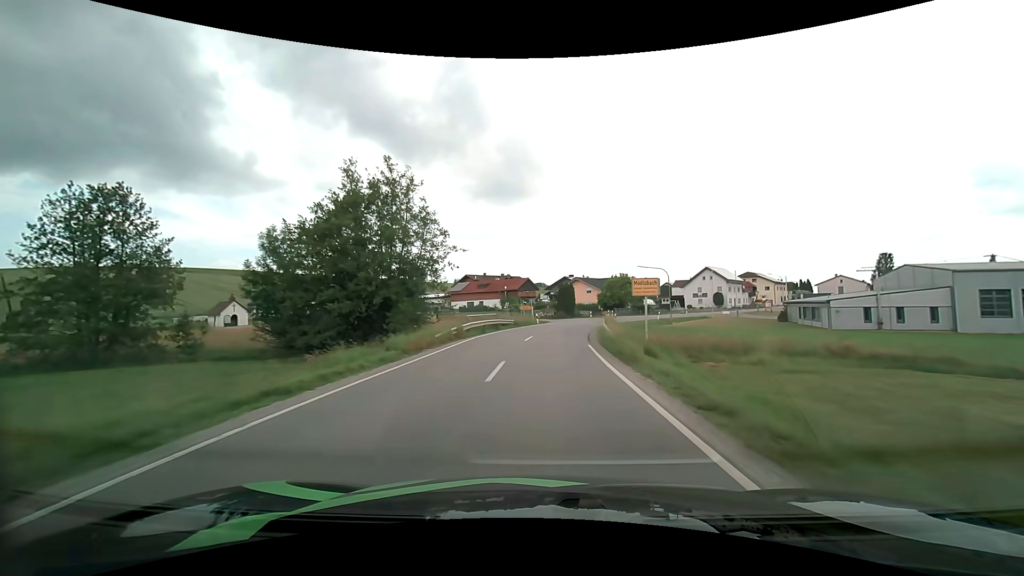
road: secondary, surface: asphalt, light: Day
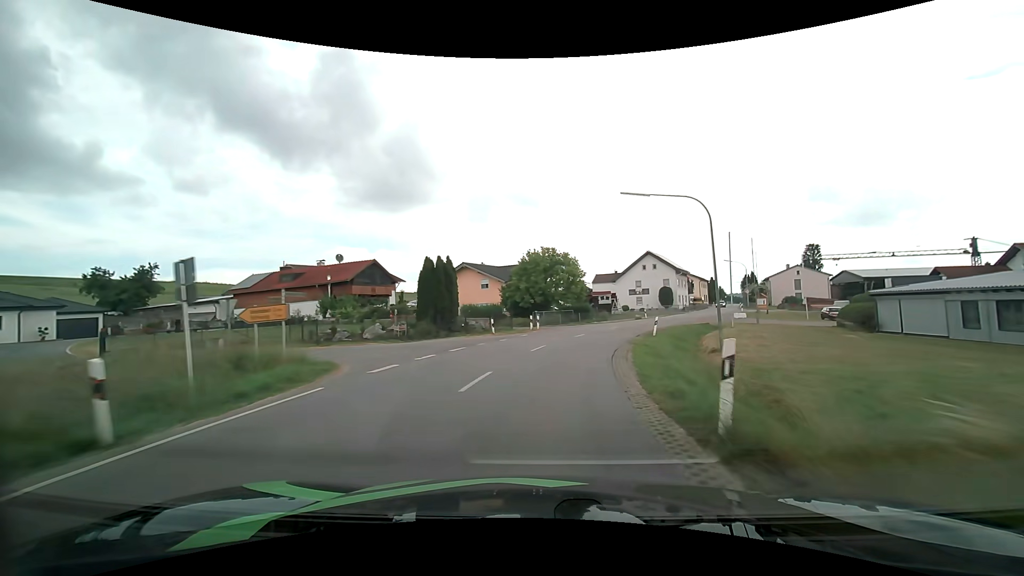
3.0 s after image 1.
(+3.2, +41.3) m; +12°
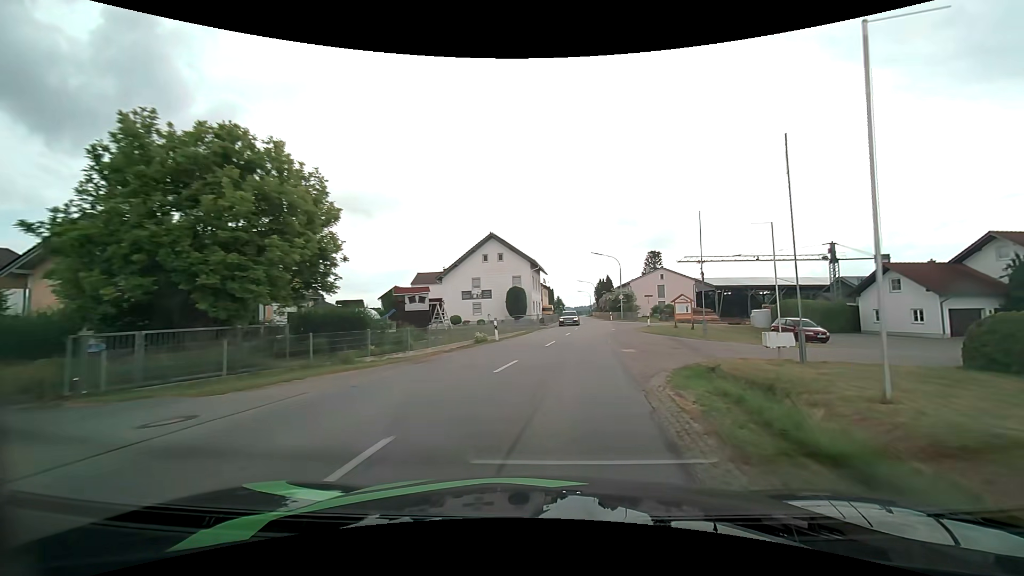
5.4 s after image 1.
(+4.8, +31.0) m; +19°
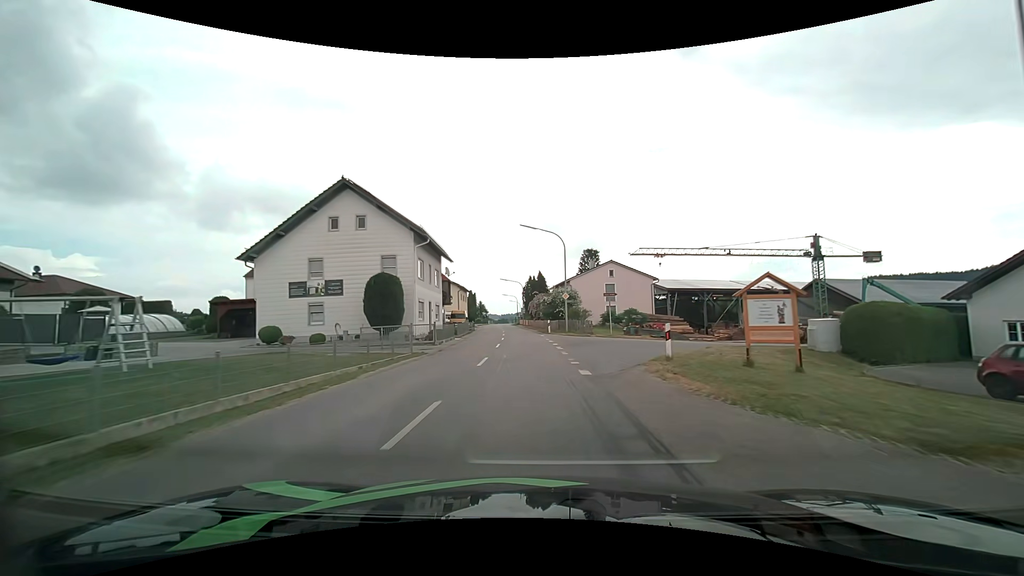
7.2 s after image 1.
(+2.3, +23.5) m; +9°
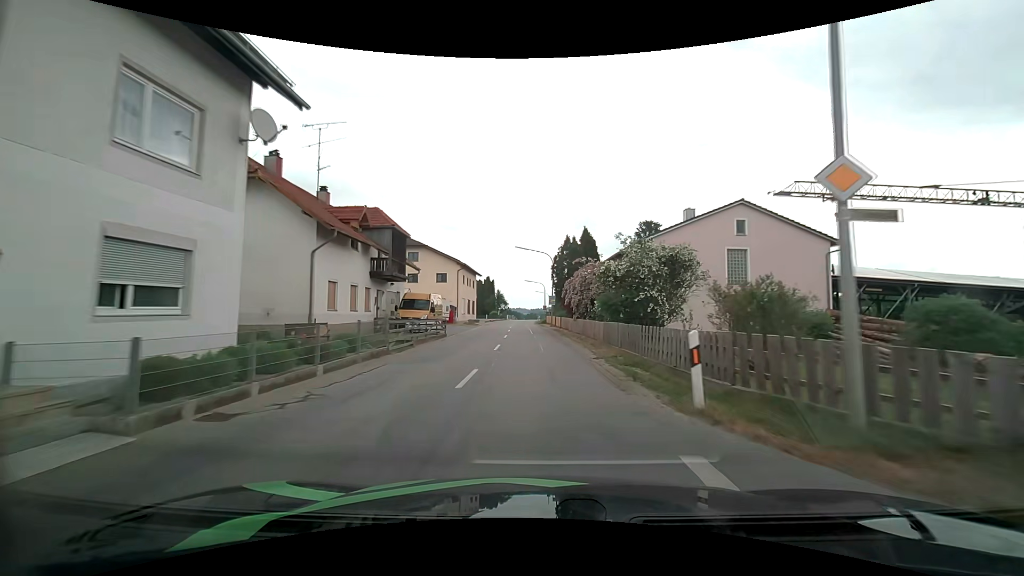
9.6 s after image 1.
(-0.9, +32.0) m; -4°
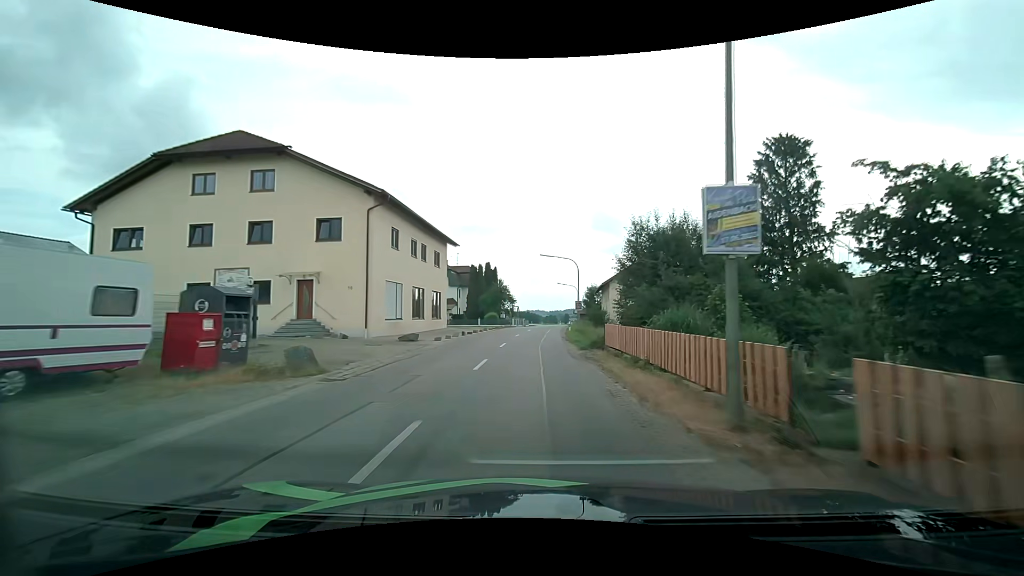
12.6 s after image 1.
(-0.6, +41.4) m; -2°
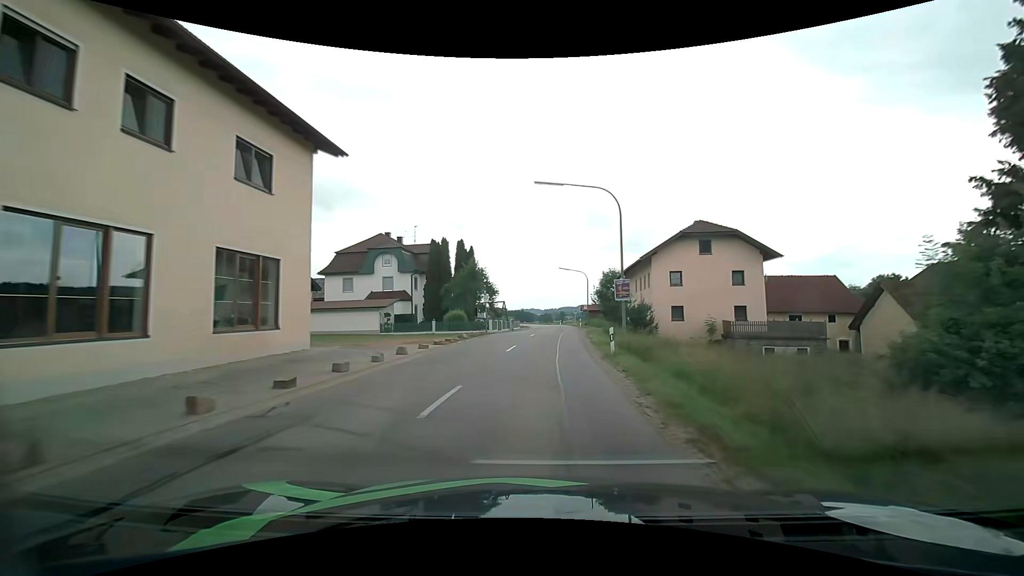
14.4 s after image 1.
(0.0, +26.1) m; +1°
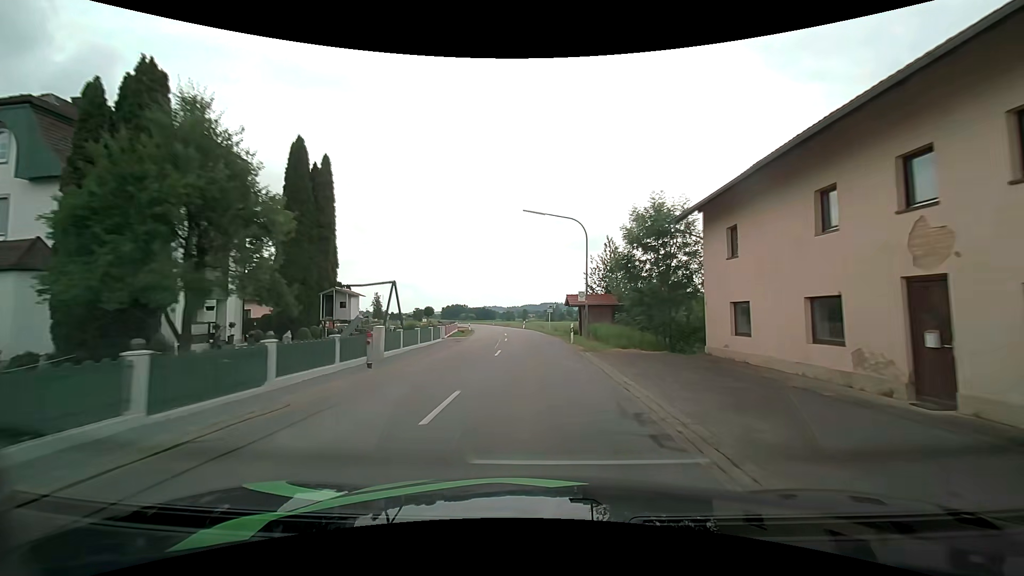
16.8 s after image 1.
(+1.0, +35.4) m; +4°
(0, +10) (0, +20) (-1, +30) (-1, +40) (-2, +50) (-3, +60) (-4, +70) (-6, +80) (-7, +90) (-9, +99) m
